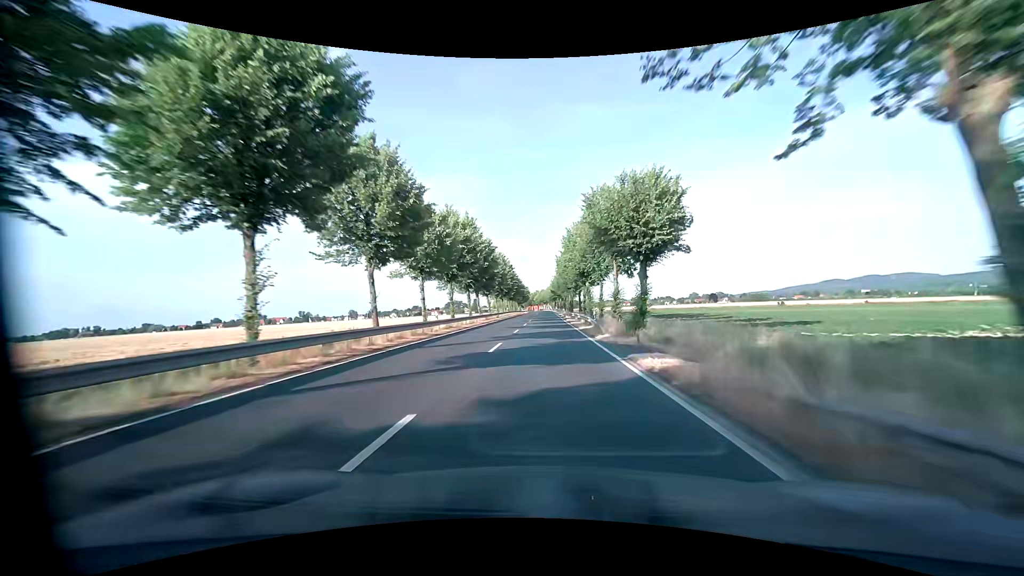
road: primary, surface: asphalt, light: Day
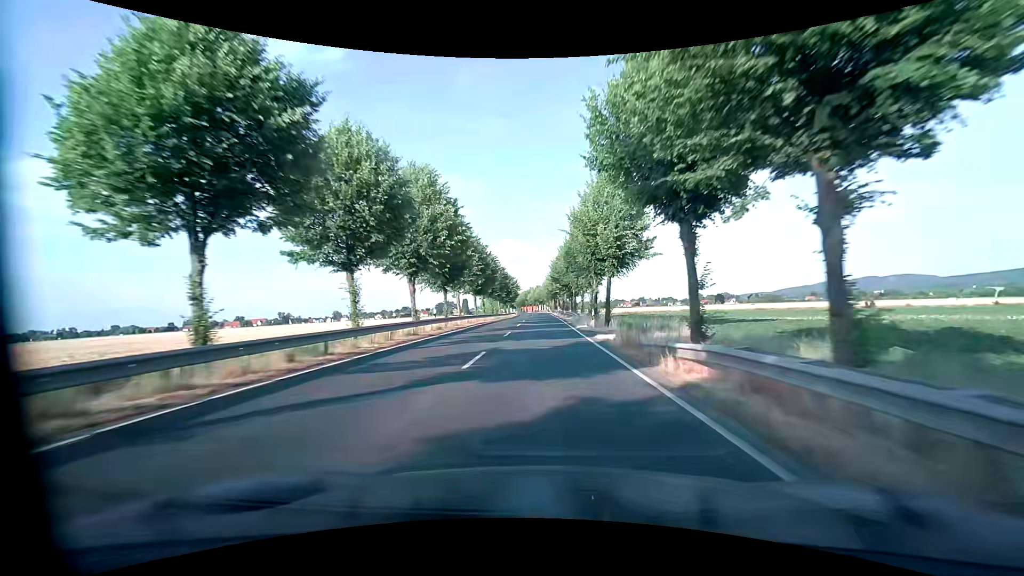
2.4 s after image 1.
(0.0, +51.7) m; 0°
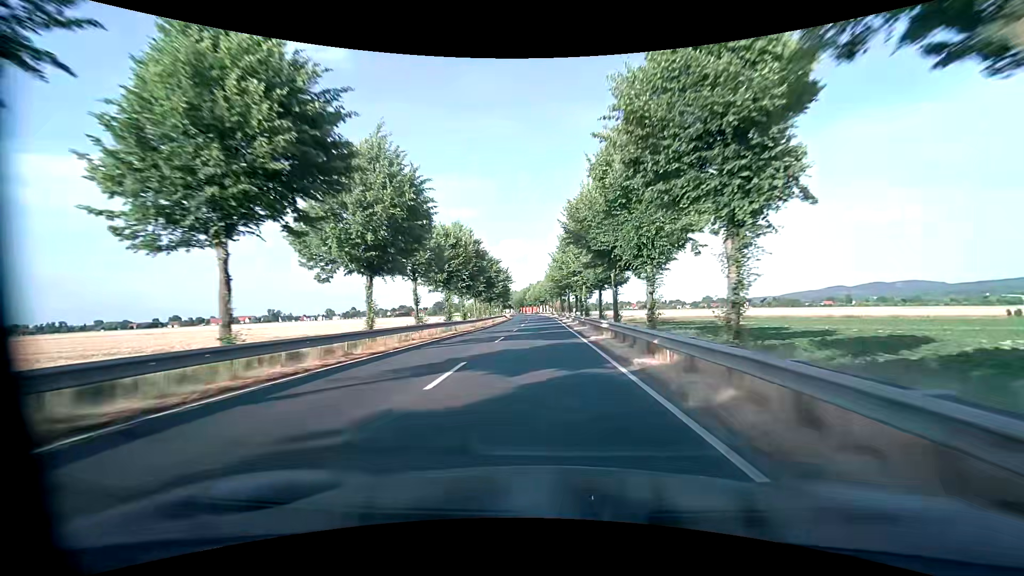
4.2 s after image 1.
(0.0, +38.3) m; -1°
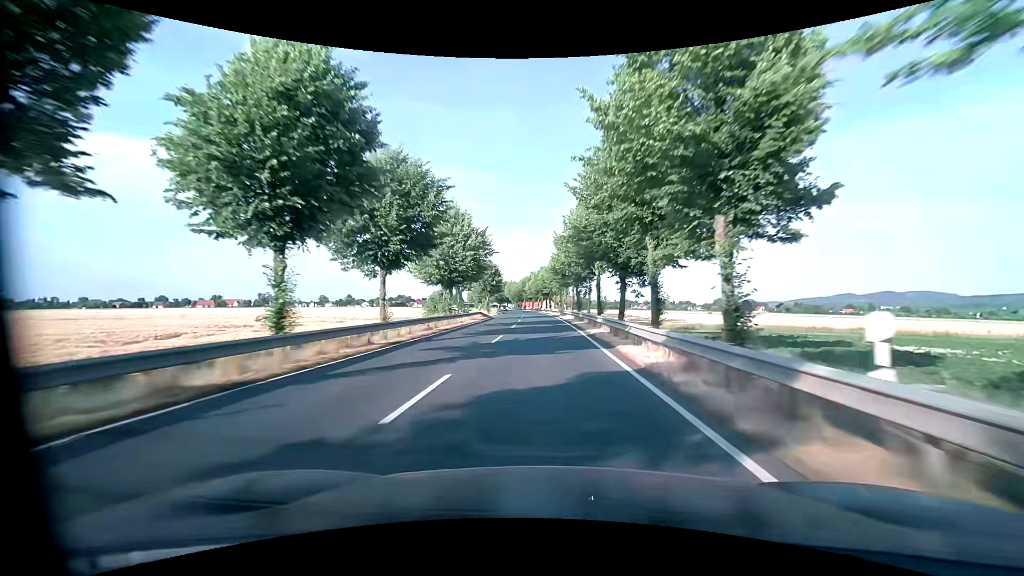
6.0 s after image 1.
(+0.2, +38.1) m; +1°
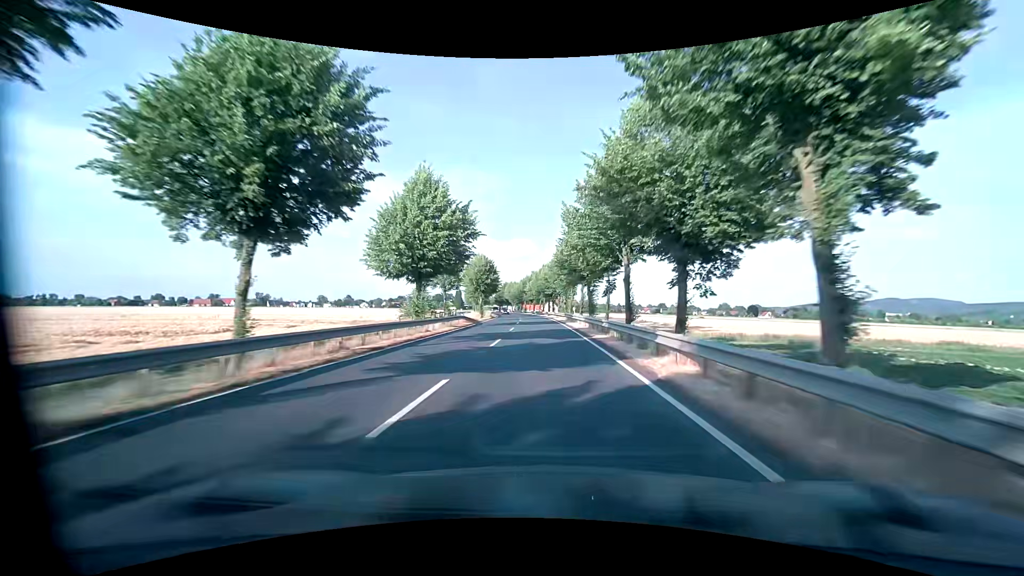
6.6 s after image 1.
(-0.2, +12.6) m; -1°
(0, +10) (0, +20) (0, +30) (0, +40) (0, +50) (-1, +60) (-1, +70) (-2, +80) (-3, +90) (-3, +100) m
